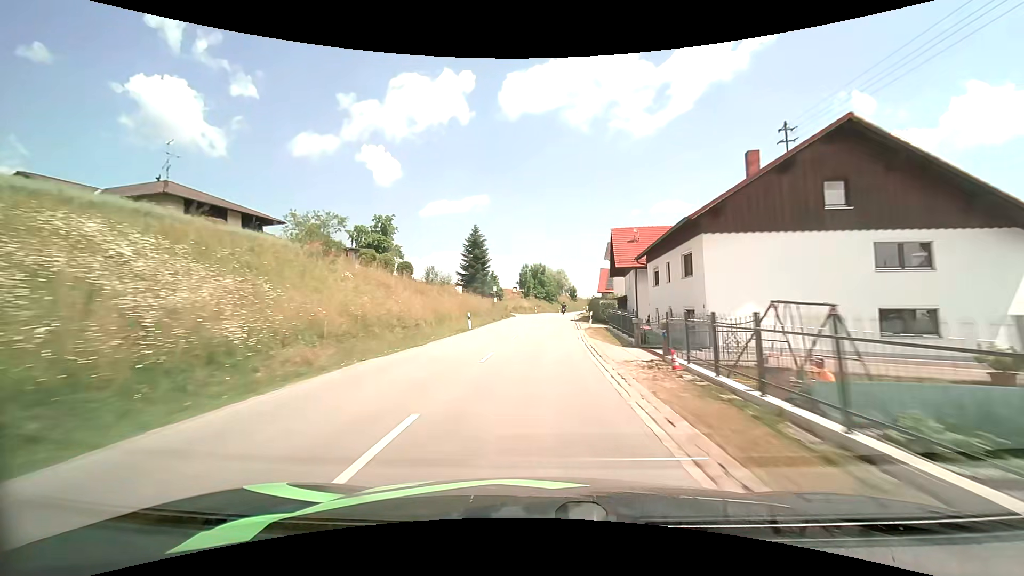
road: secondary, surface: asphalt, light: Day
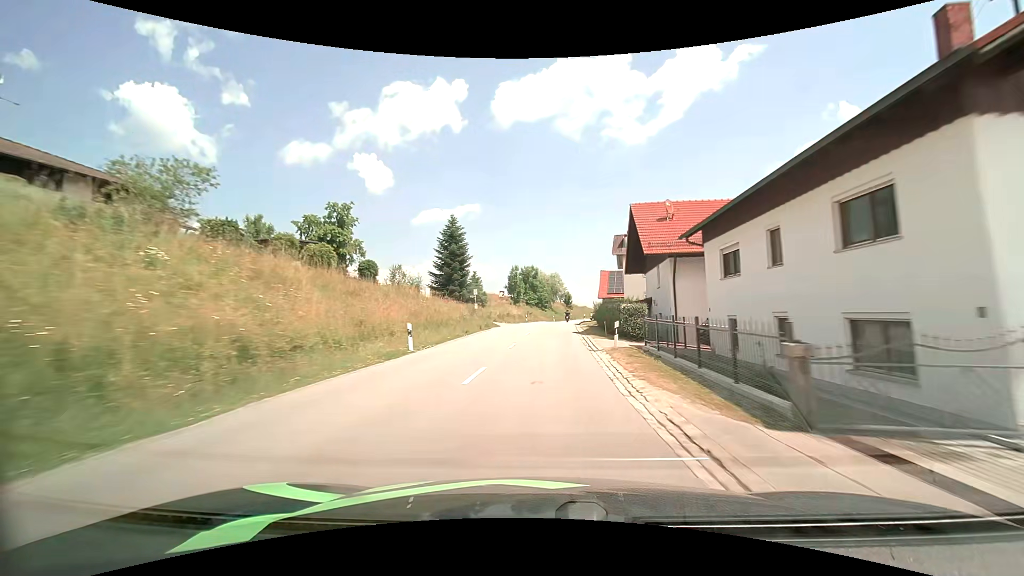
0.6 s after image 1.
(0.0, +12.2) m; +1°
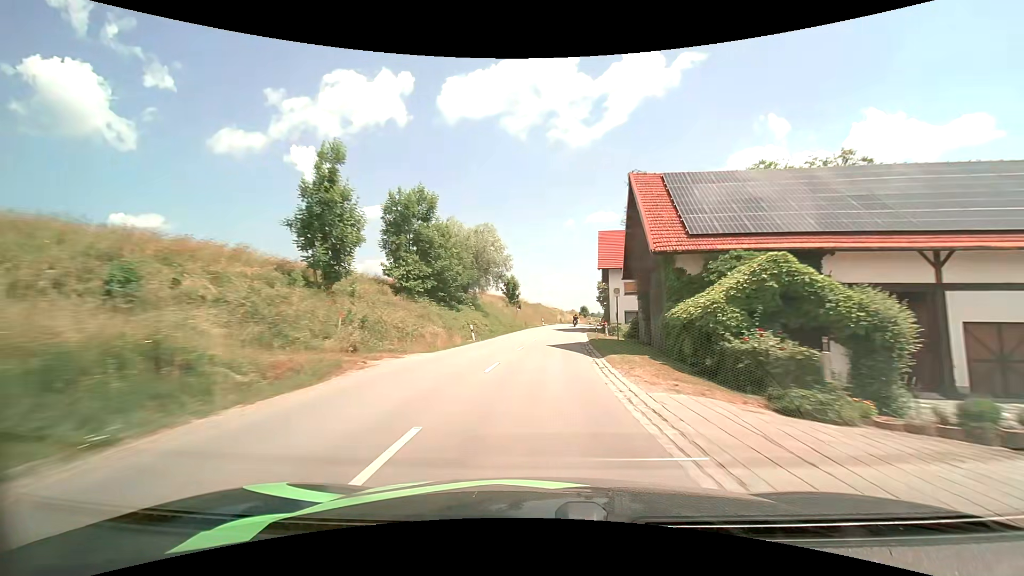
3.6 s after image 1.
(+2.8, +60.5) m; +6°
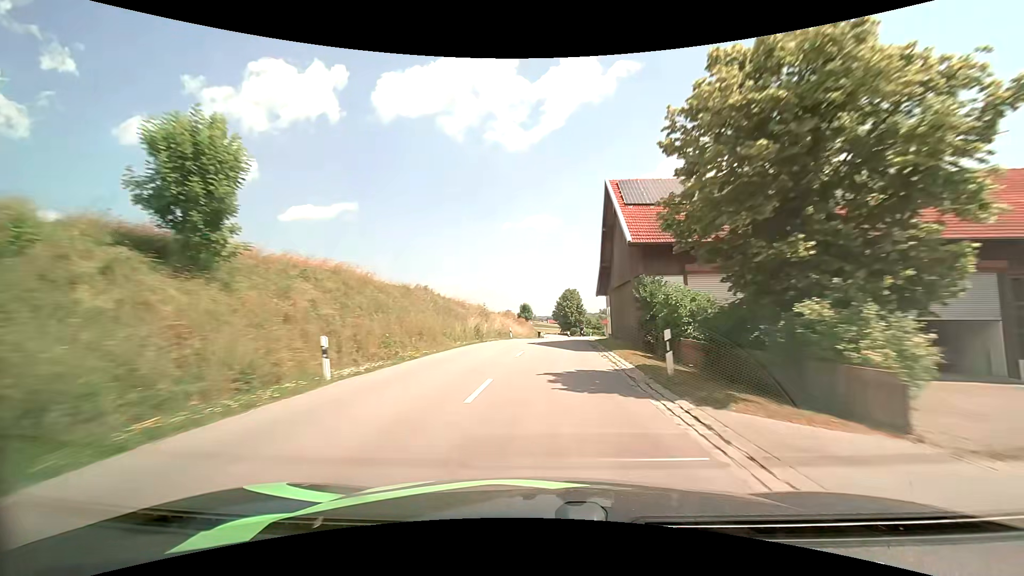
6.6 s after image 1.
(+3.4, +58.7) m; +7°
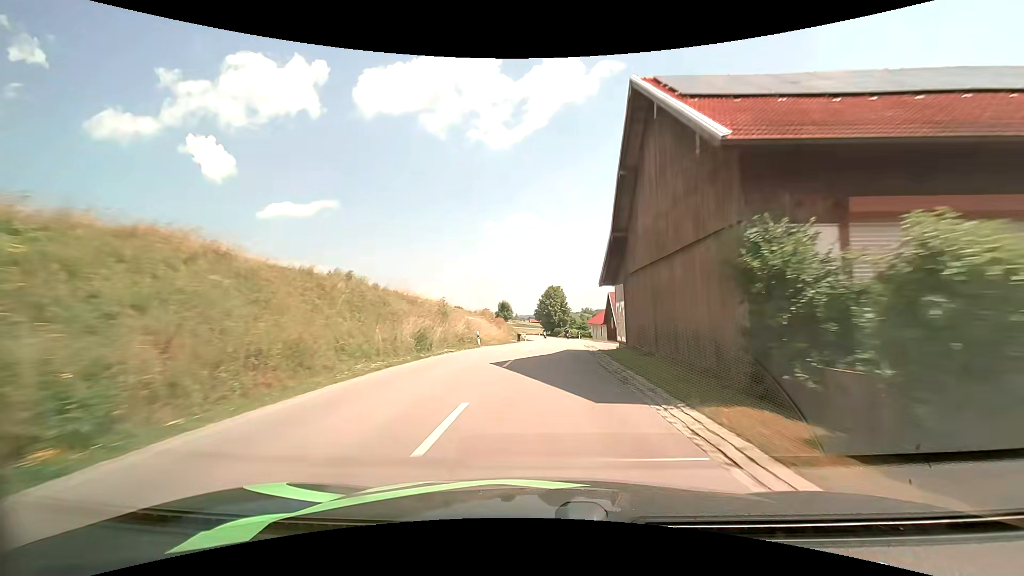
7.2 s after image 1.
(+0.2, +11.9) m; +2°
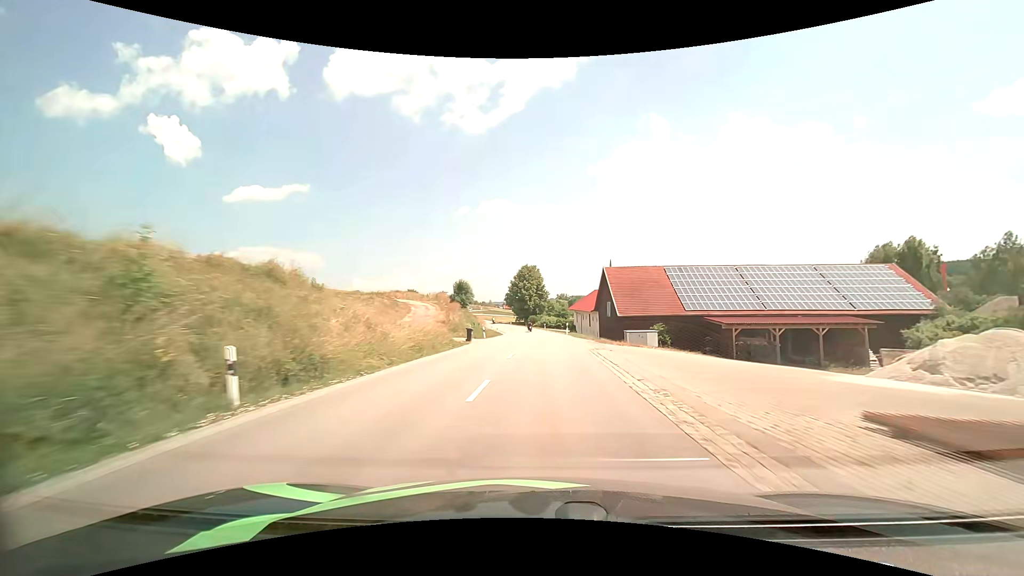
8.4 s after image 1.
(+0.7, +24.0) m; +3°
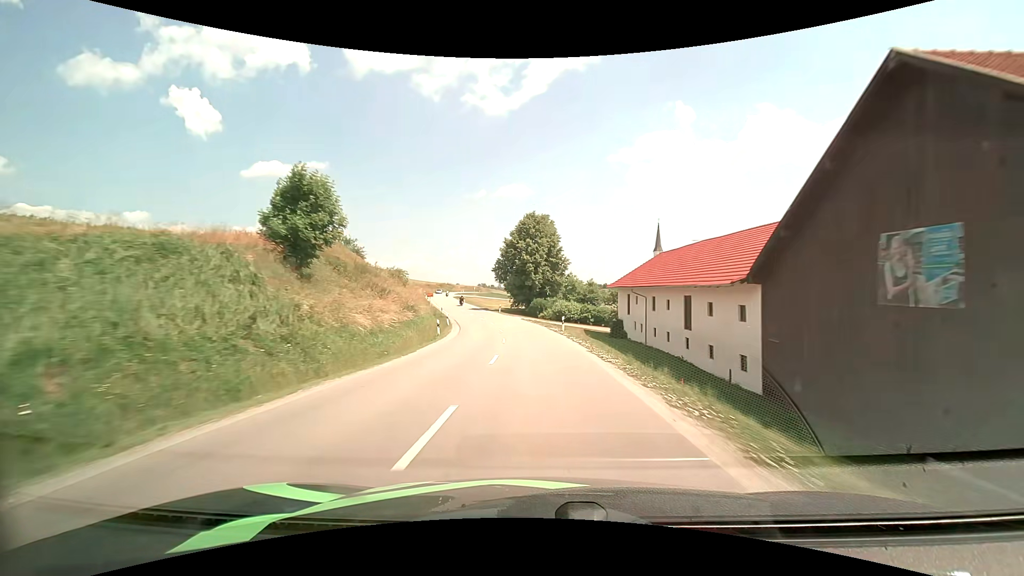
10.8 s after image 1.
(0.0, +49.0) m; -1°
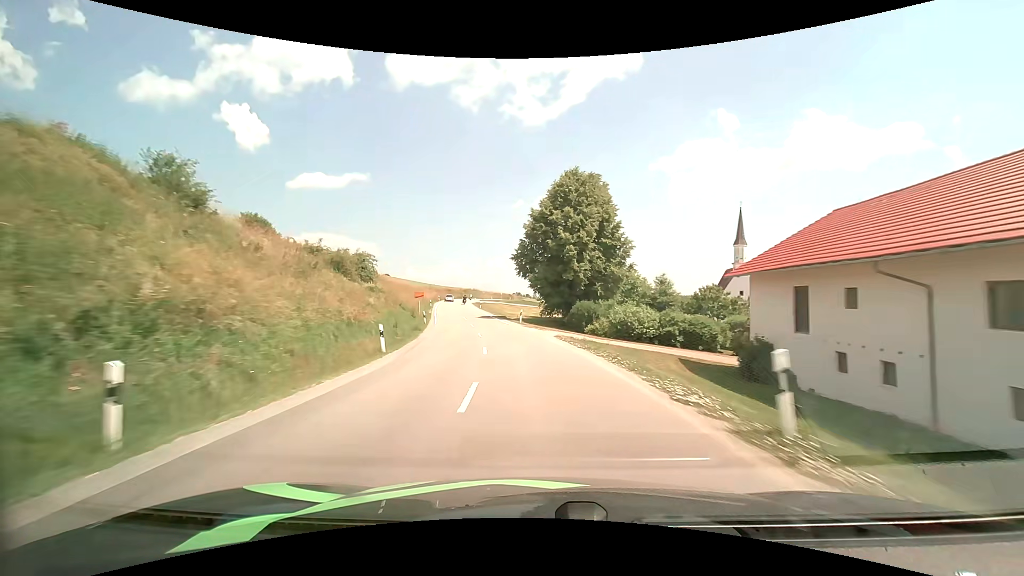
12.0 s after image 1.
(-0.7, +24.7) m; -4°
(0, +10) (-1, +20) (-2, +30) (-4, +40) (-6, +50) (-8, +59) (-10, +69) (-12, +79) (-14, +89) (-15, +99) m
